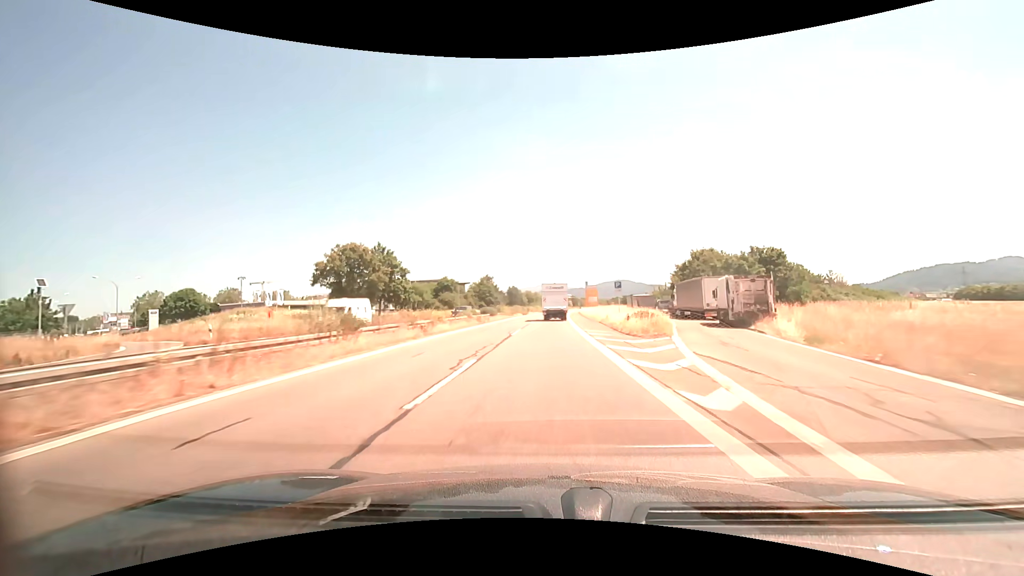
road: trunk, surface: asphalt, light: Day
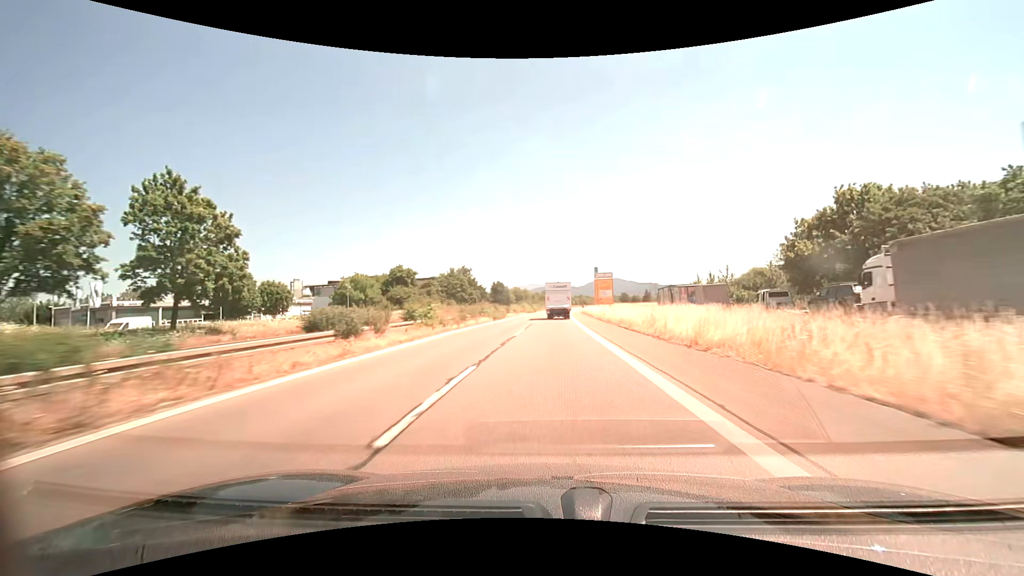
(+0.4, +38.2) m; +1°
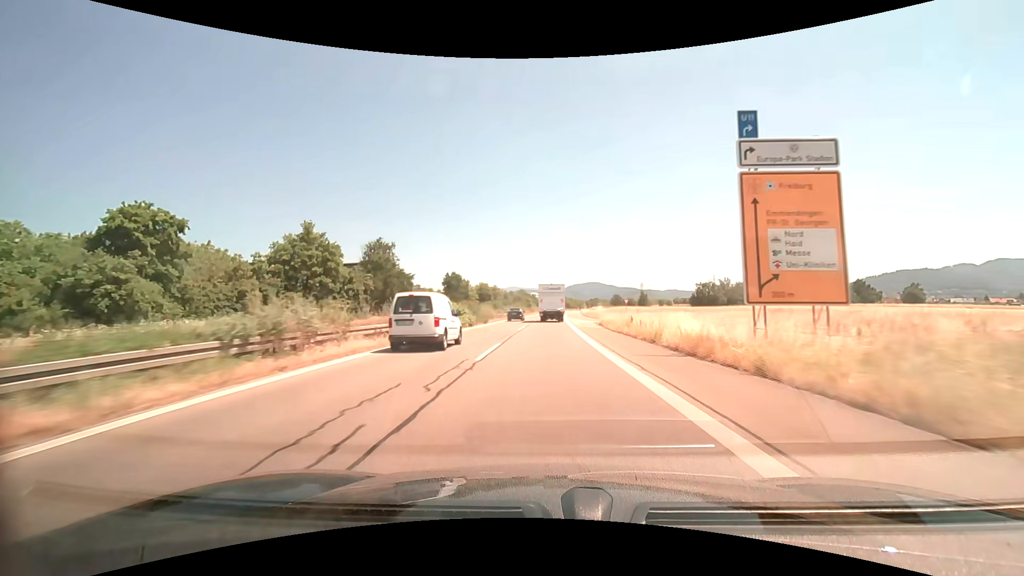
(+1.6, +64.2) m; +2°
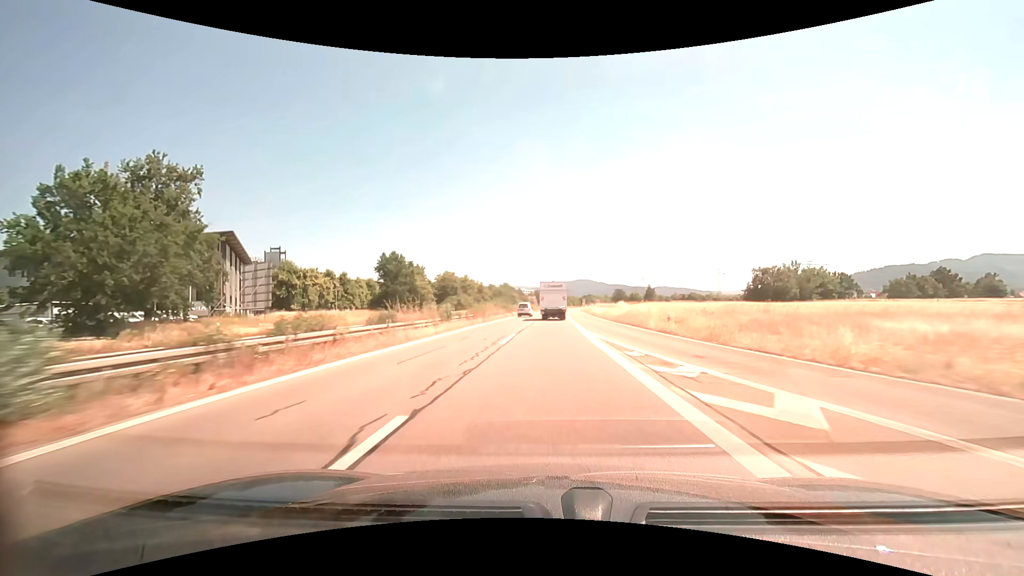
(+0.6, +50.9) m; +1°
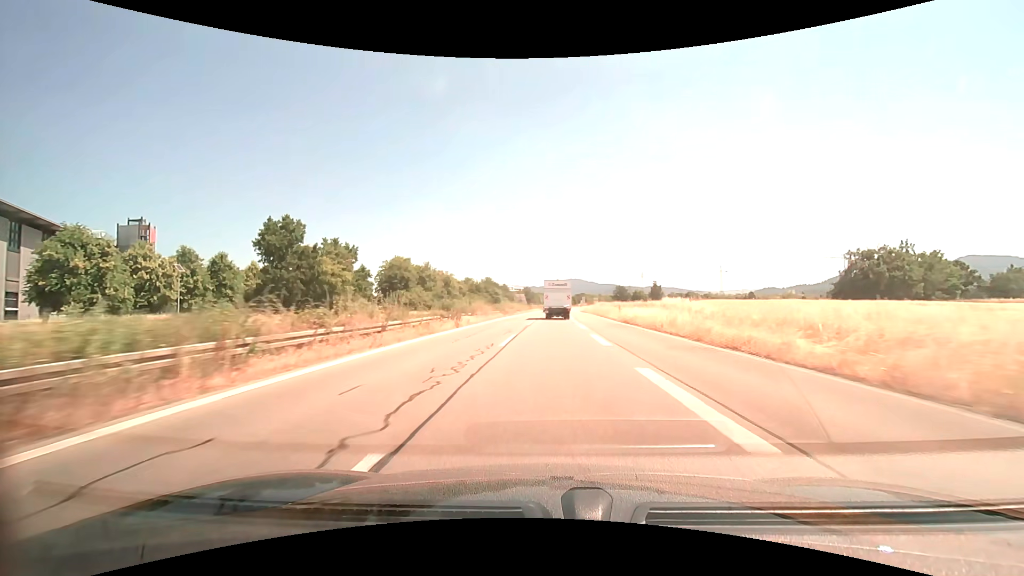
(+0.2, +37.7) m; +1°
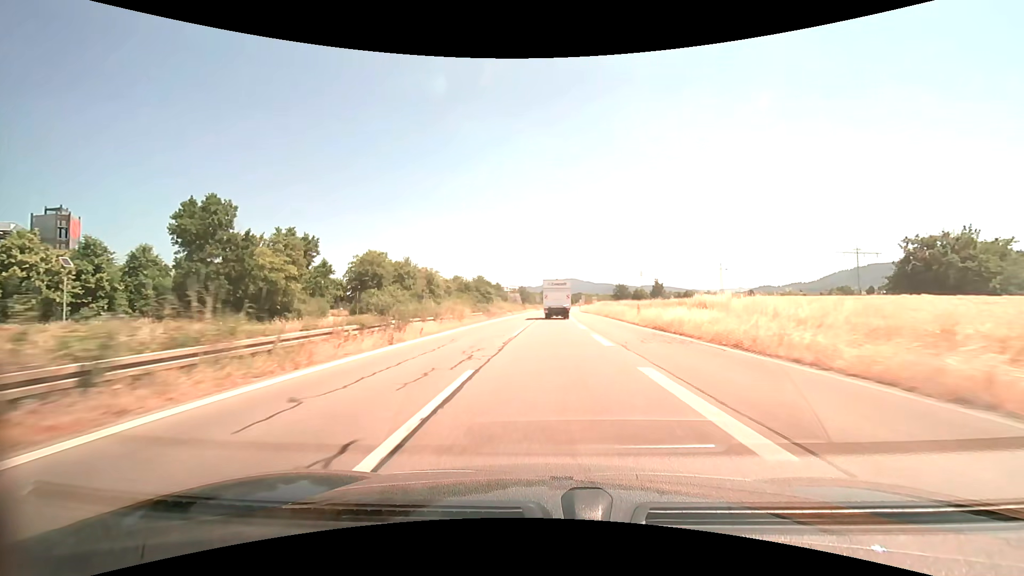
(+0.1, +12.5) m; 0°
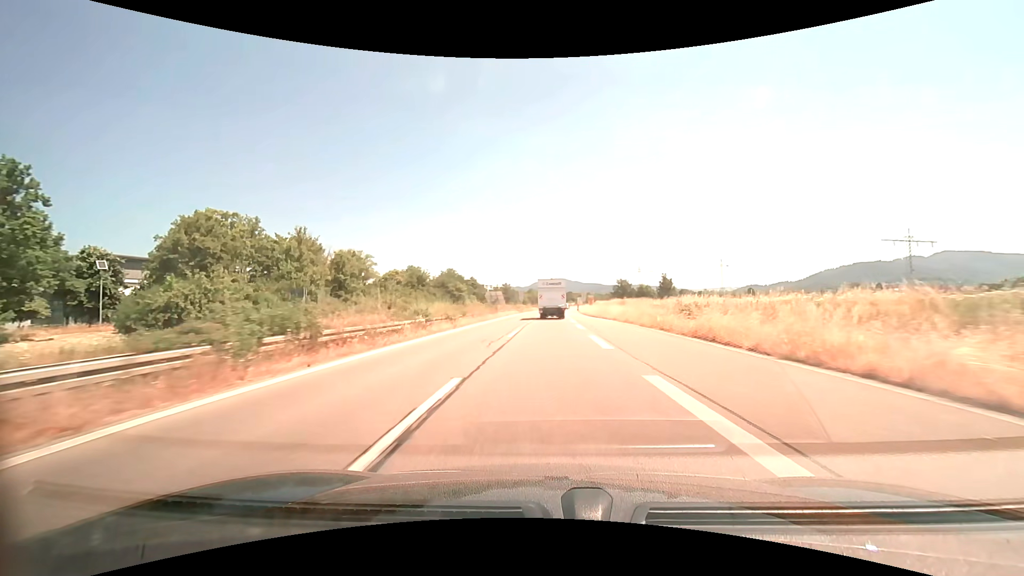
(+0.5, +37.0) m; +1°
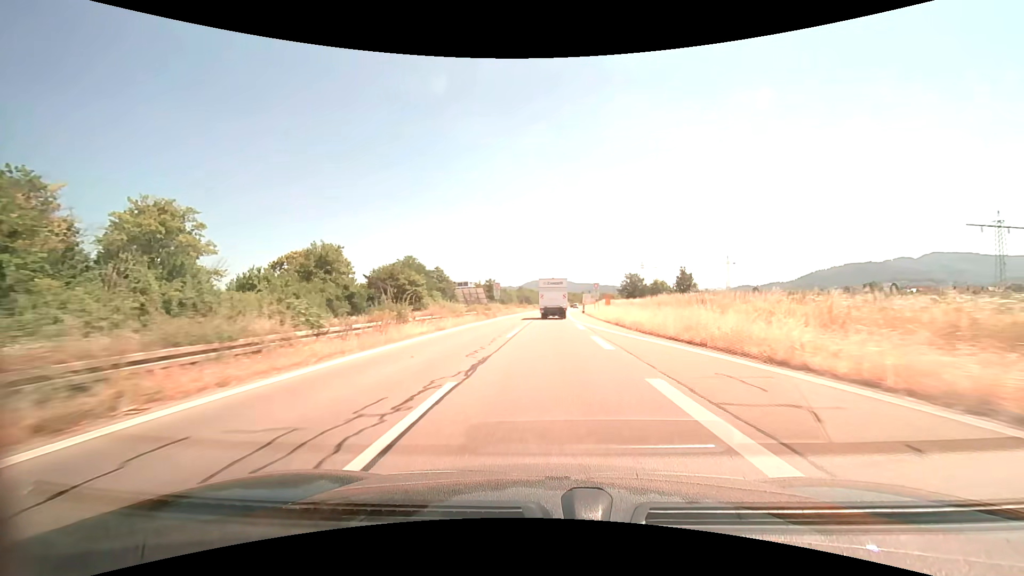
(+0.3, +36.5) m; +1°
(0, +10) (0, +20) (0, +30) (0, +40) (+1, +50) (+1, +60) (+1, +70) (+2, +80) (+2, +90) (+3, +100) m
